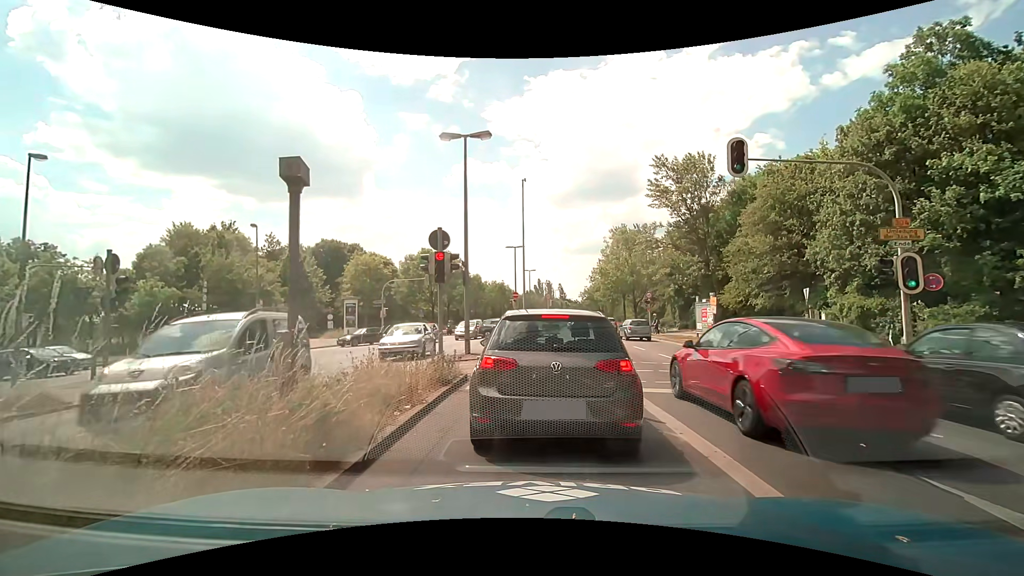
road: primary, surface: asphalt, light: Day
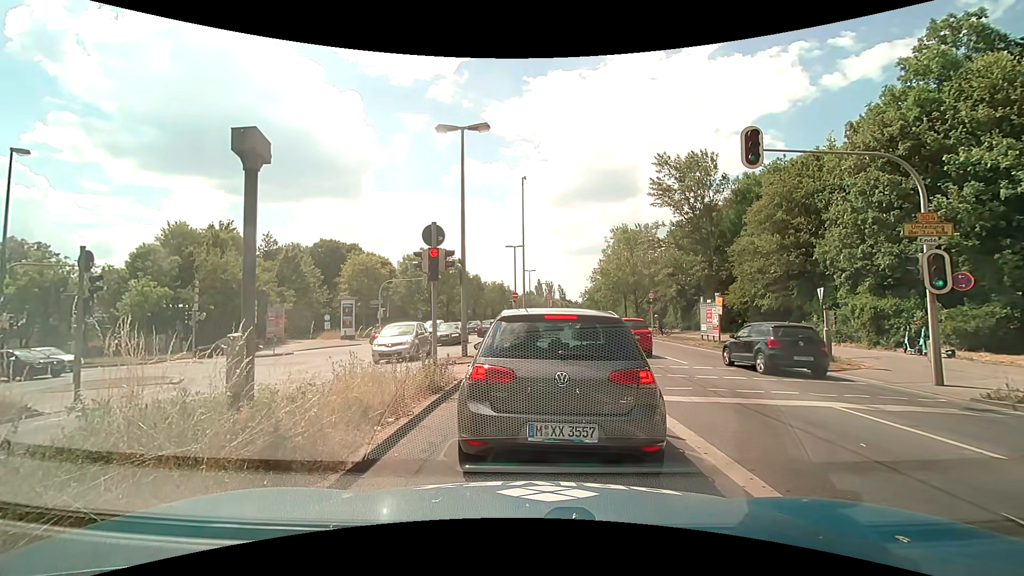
(0.0, +0.9) m; 0°
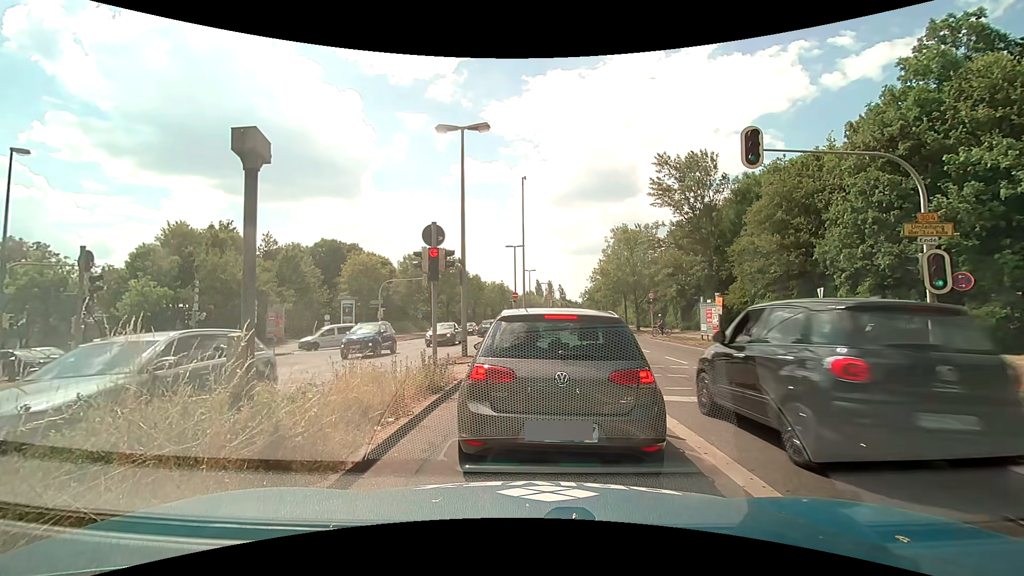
(0.0, 0.0) m; 0°
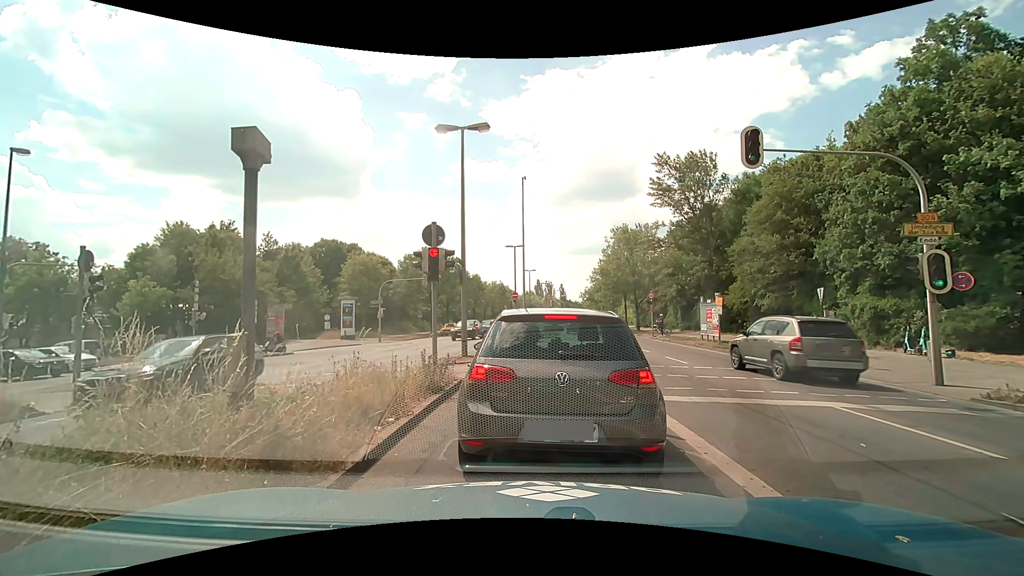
(0.0, 0.0) m; 0°
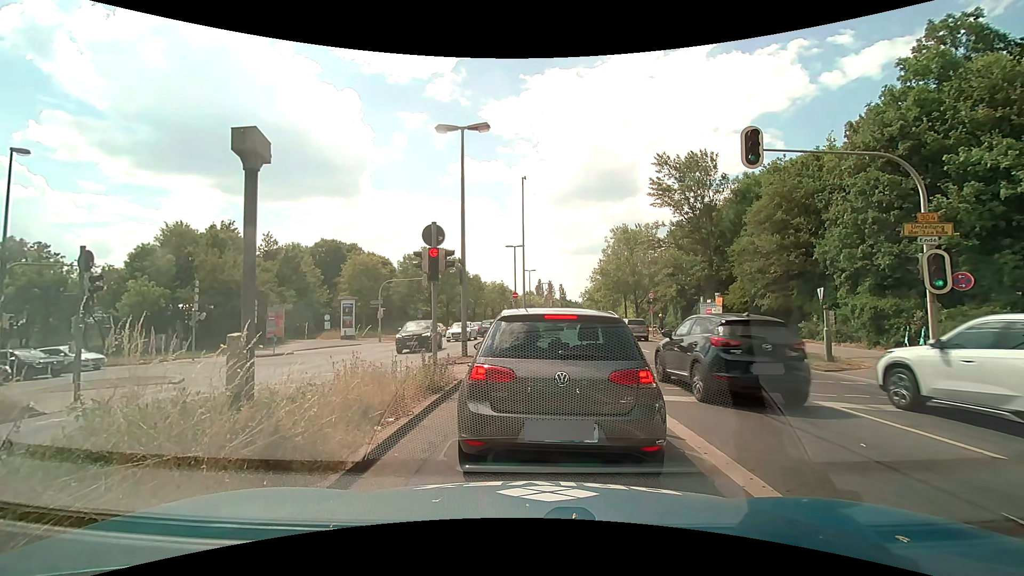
(0.0, 0.0) m; 0°
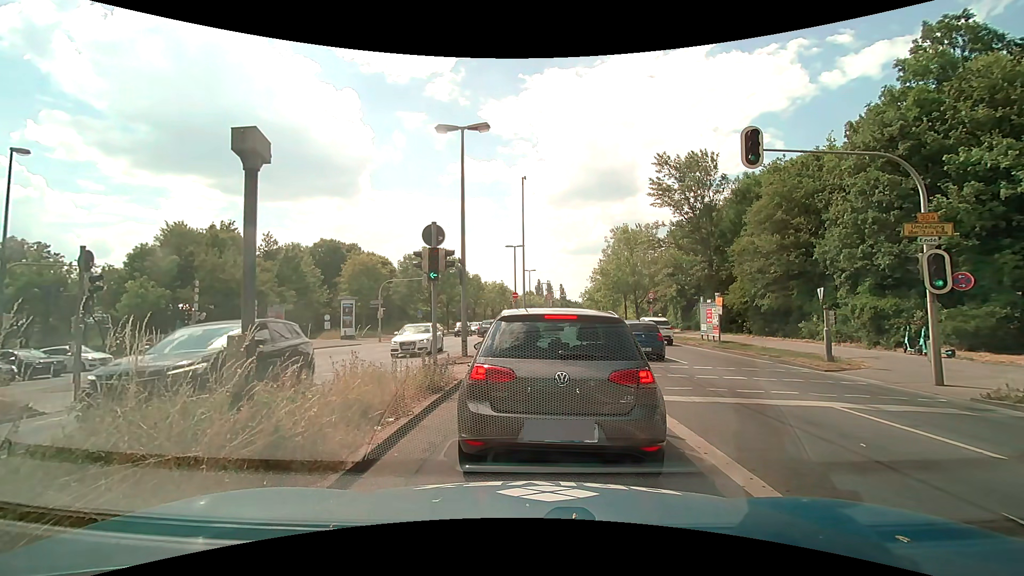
(0.0, 0.0) m; 0°
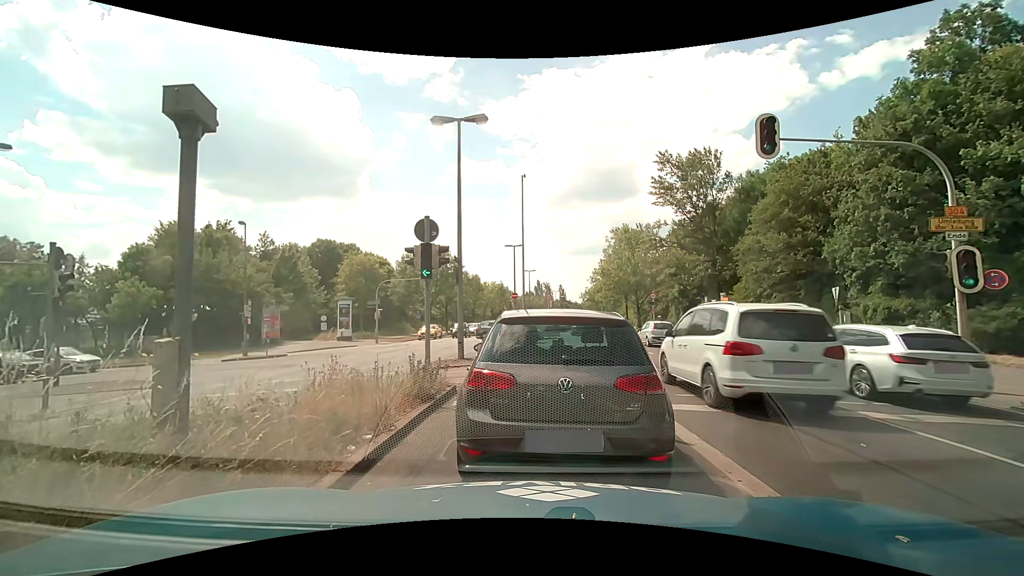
(0.0, +0.8) m; 0°
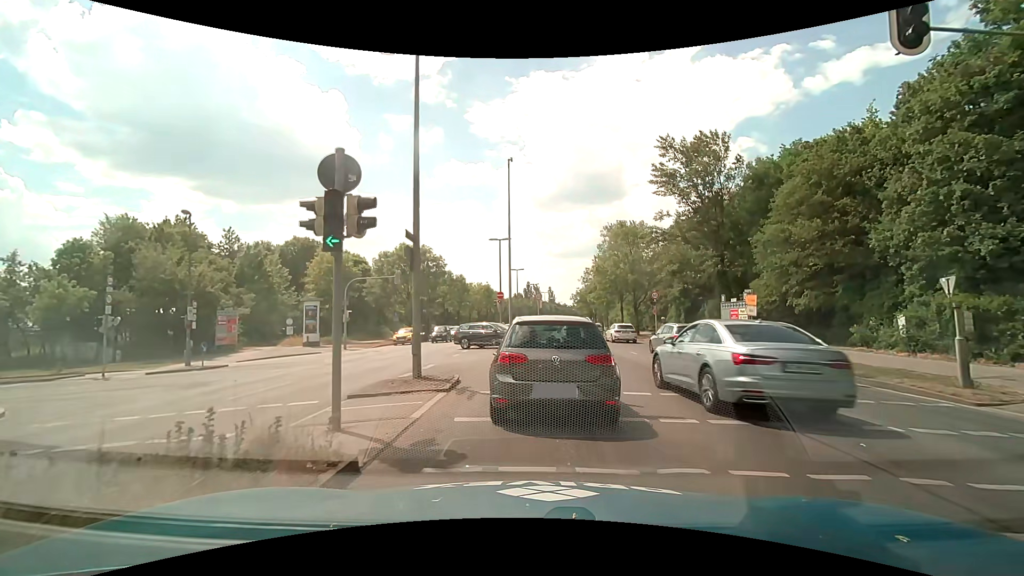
(0.0, +5.1) m; 0°
(0, +10) (-1, +20) (-7, +28) (-16, +32) (-26, +33) (-36, +33) (-46, +33) (-56, +33) (-66, +32) (-76, +30) m
